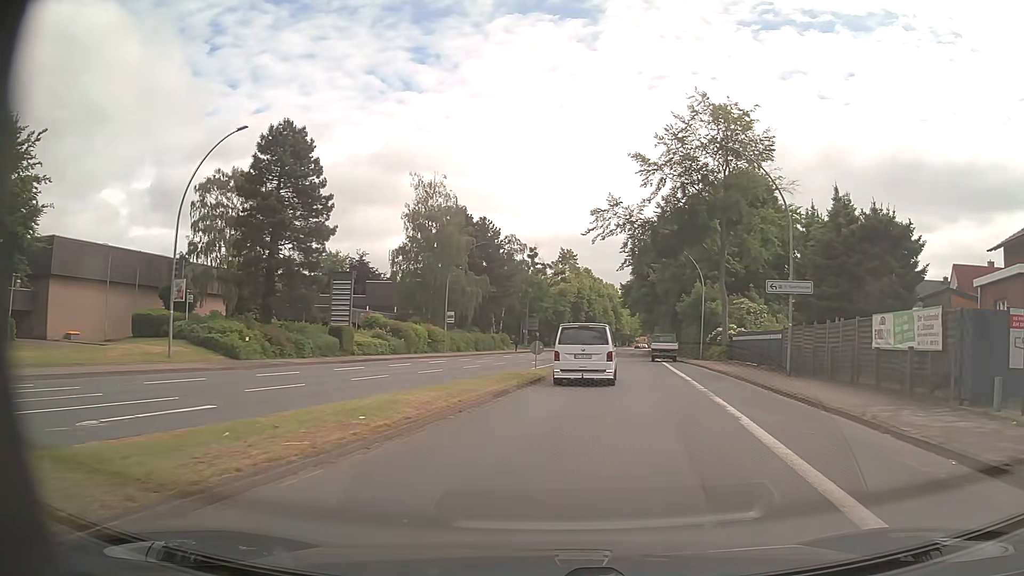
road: primary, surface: asphalt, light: Day
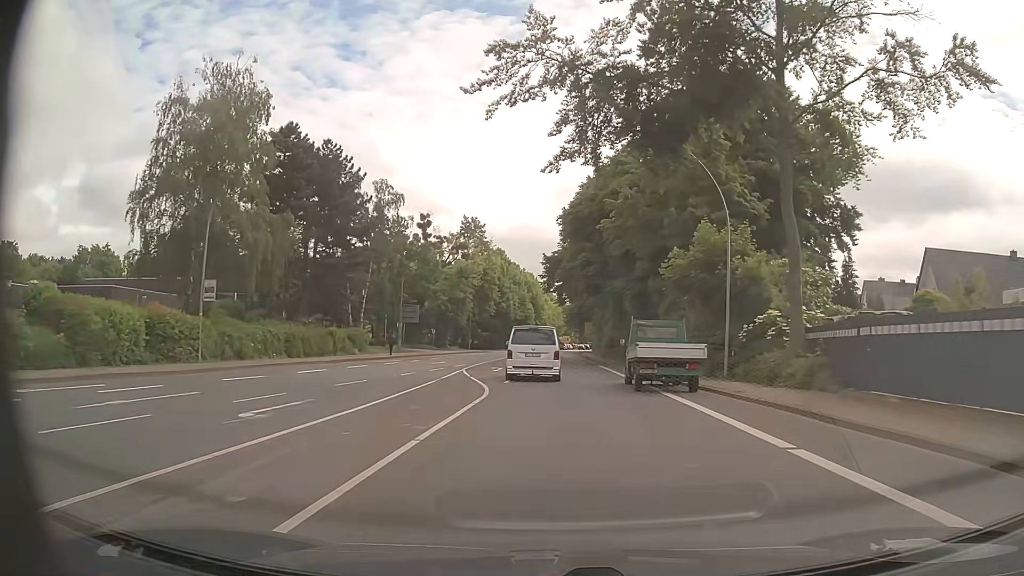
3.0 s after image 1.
(+2.9, +32.5) m; +7°
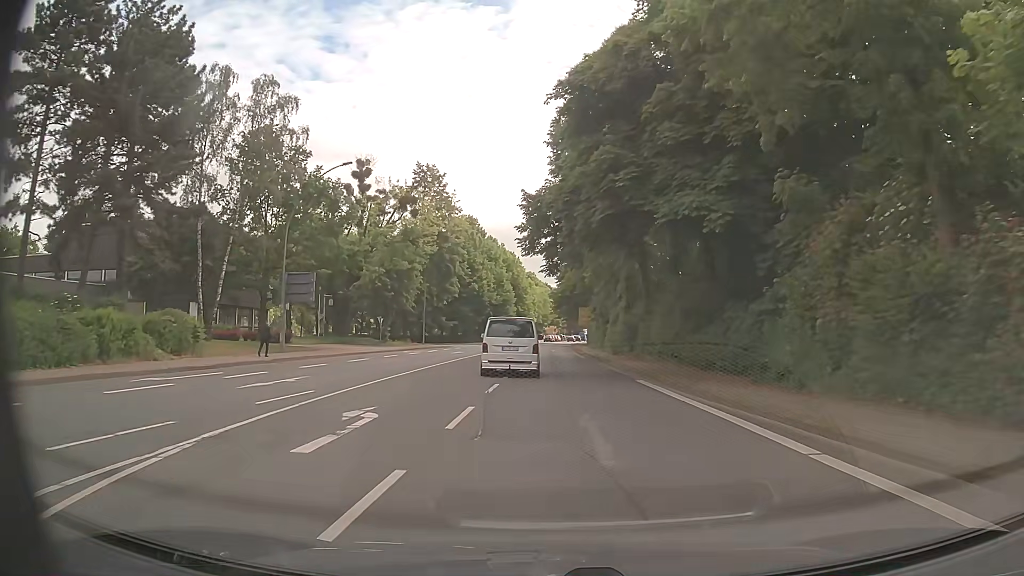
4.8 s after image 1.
(0.0, +24.9) m; 0°
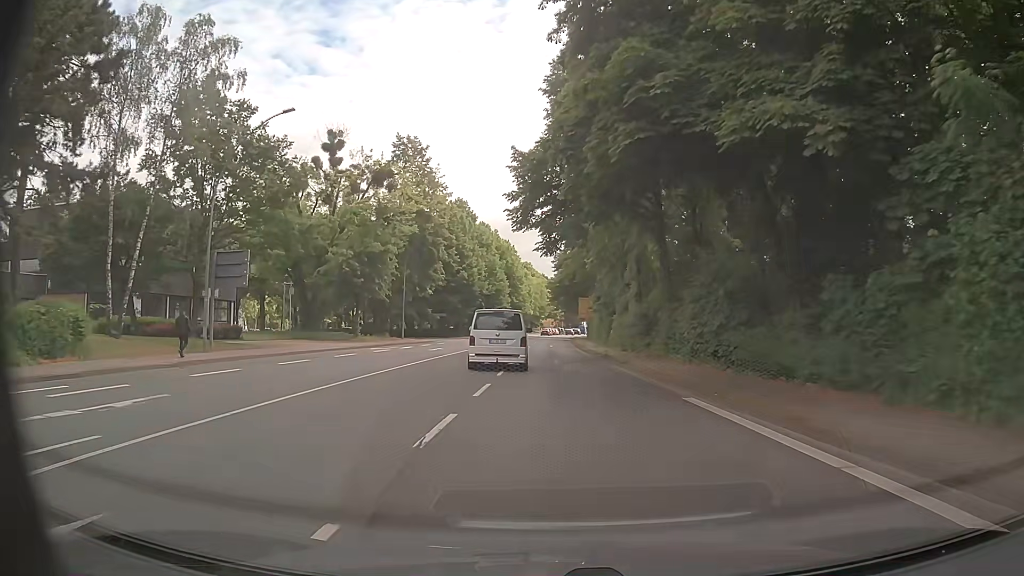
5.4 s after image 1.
(+0.1, +8.1) m; +1°
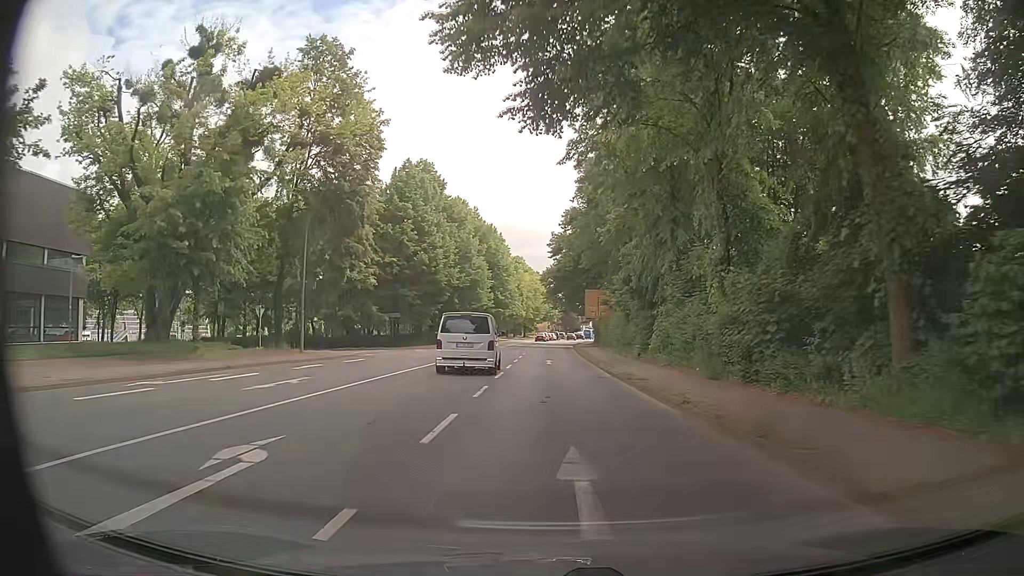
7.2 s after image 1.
(0.0, +23.4) m; +1°
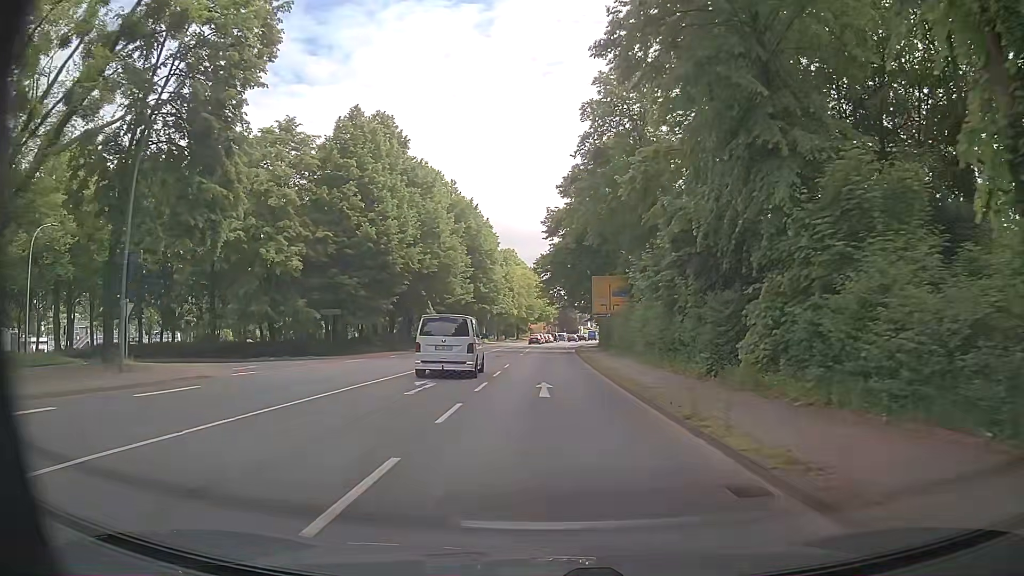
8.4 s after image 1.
(-0.1, +15.8) m; 0°
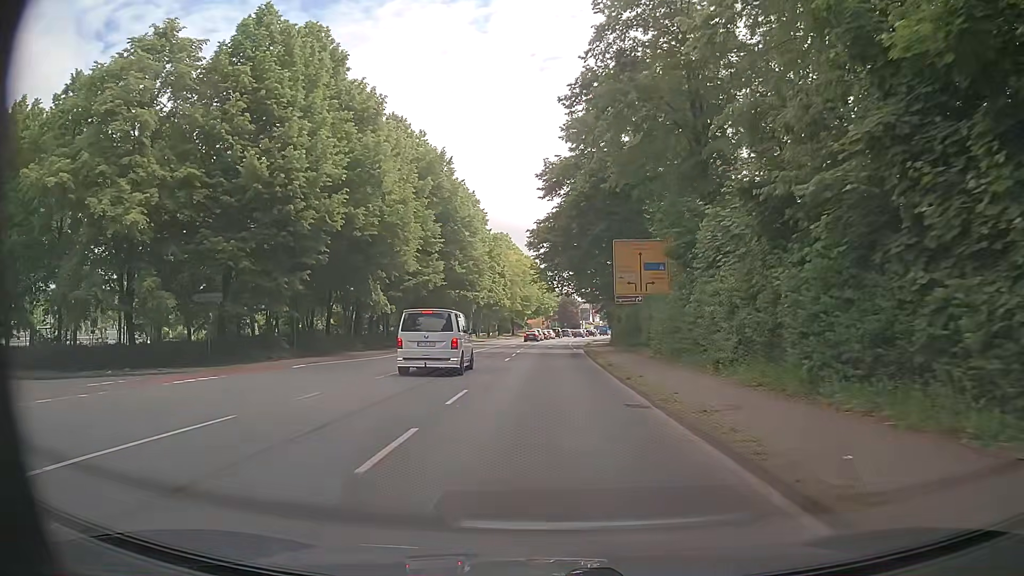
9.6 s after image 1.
(+0.1, +16.1) m; +1°
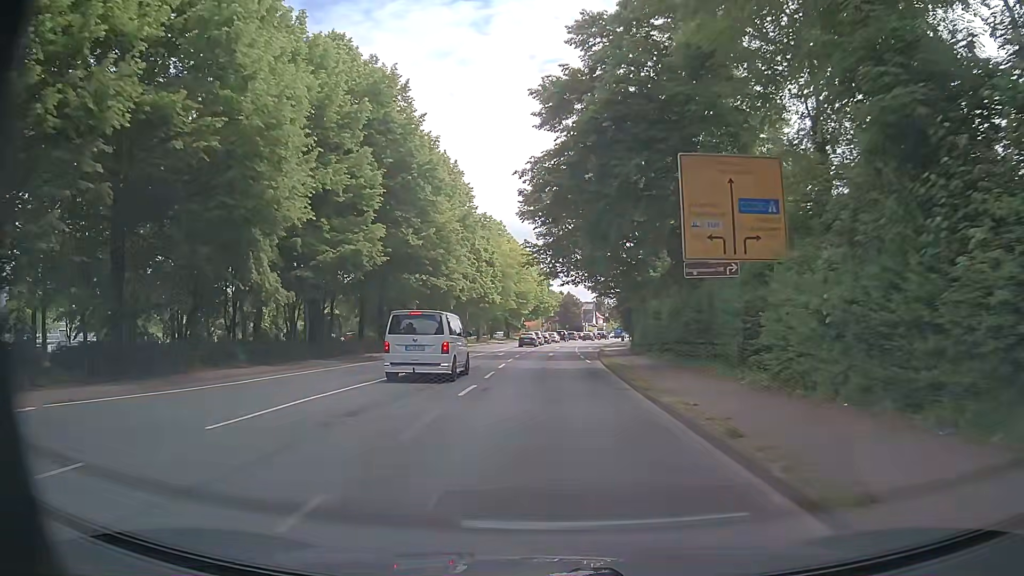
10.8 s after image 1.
(-0.1, +15.7) m; 0°
(0, +10) (0, +20) (0, +30) (0, +40) (0, +50) (+1, +60) (+1, +70) (+2, +80) (+3, +90) (+4, +100) m
